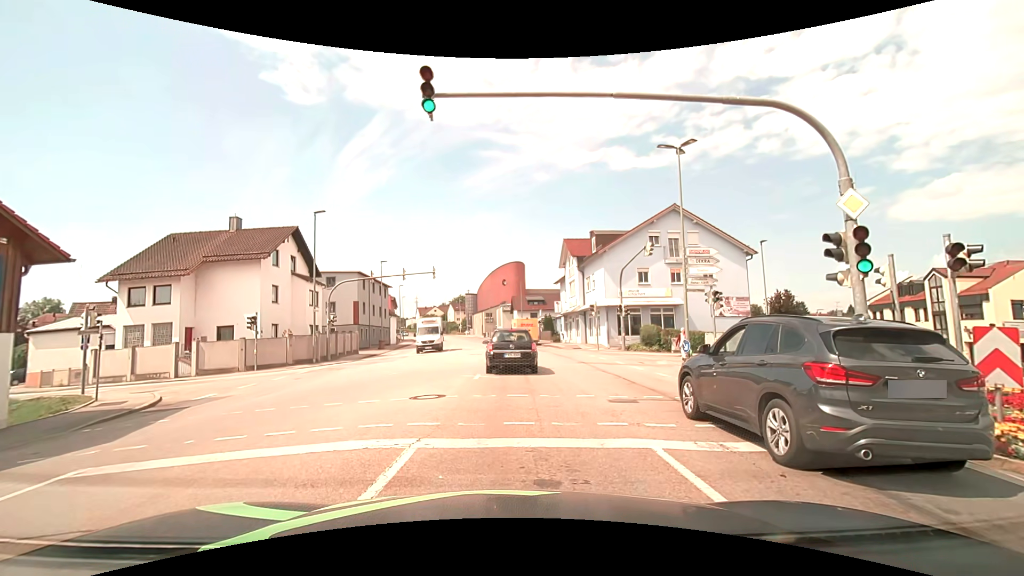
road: tertiary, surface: asphalt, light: Day
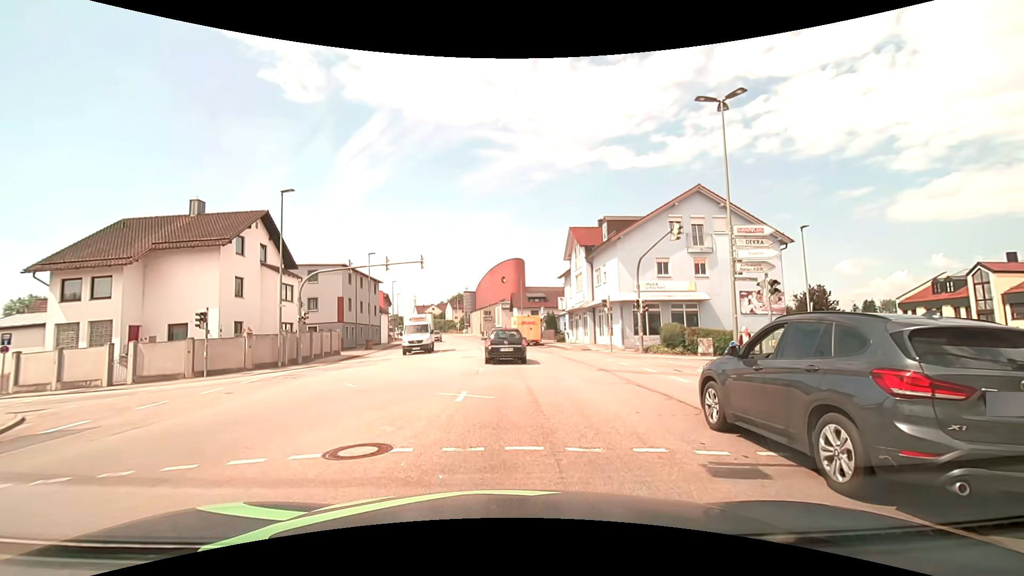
(-0.1, +5.2) m; -1°
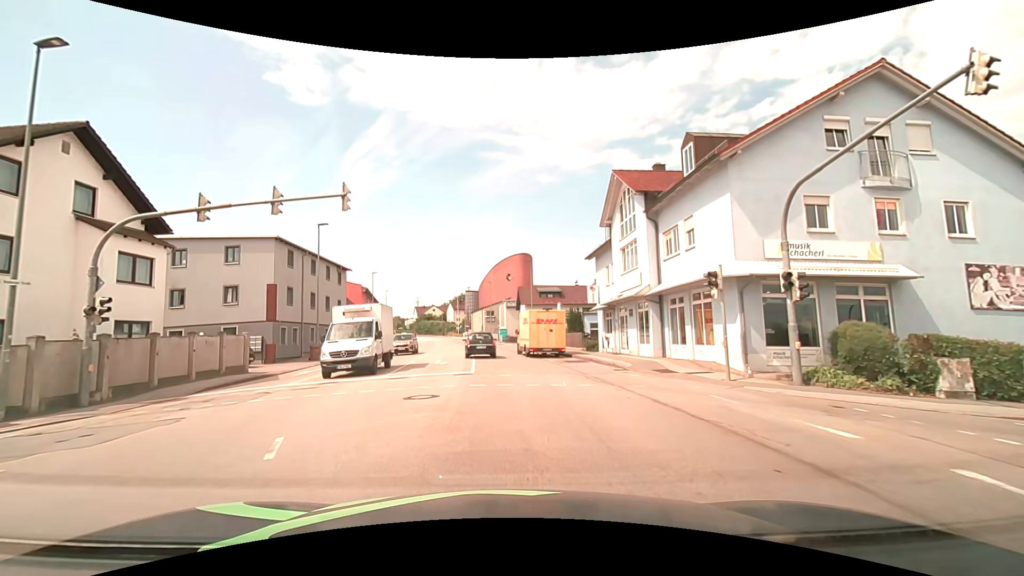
(+0.1, +16.4) m; +1°
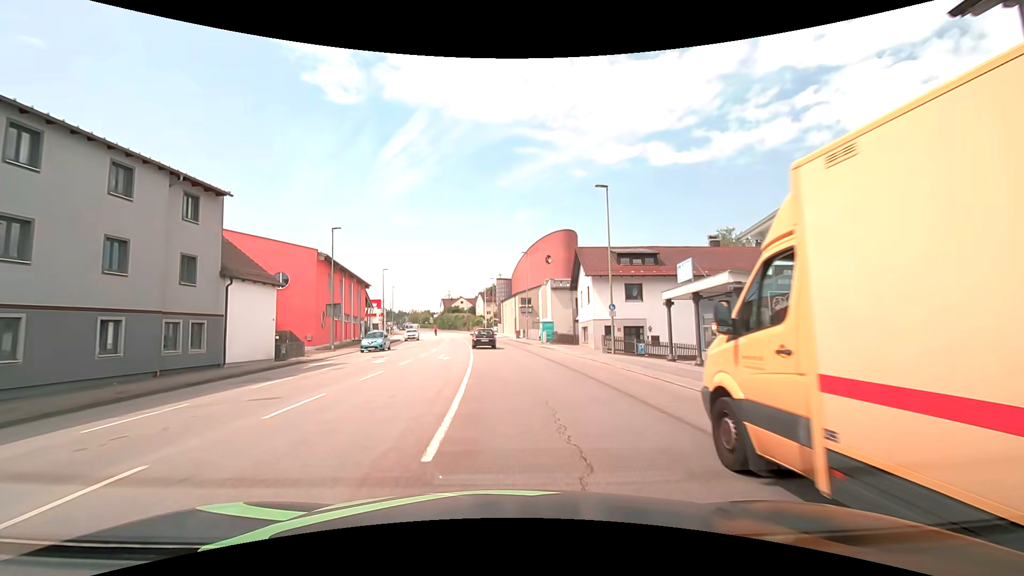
(-1.3, +29.0) m; -3°
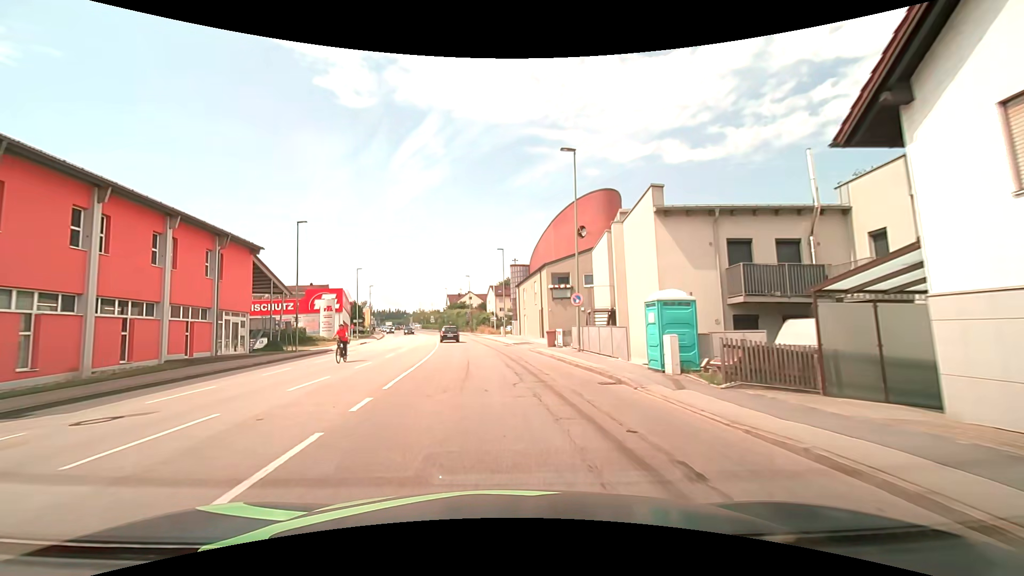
(-0.9, +34.2) m; -3°
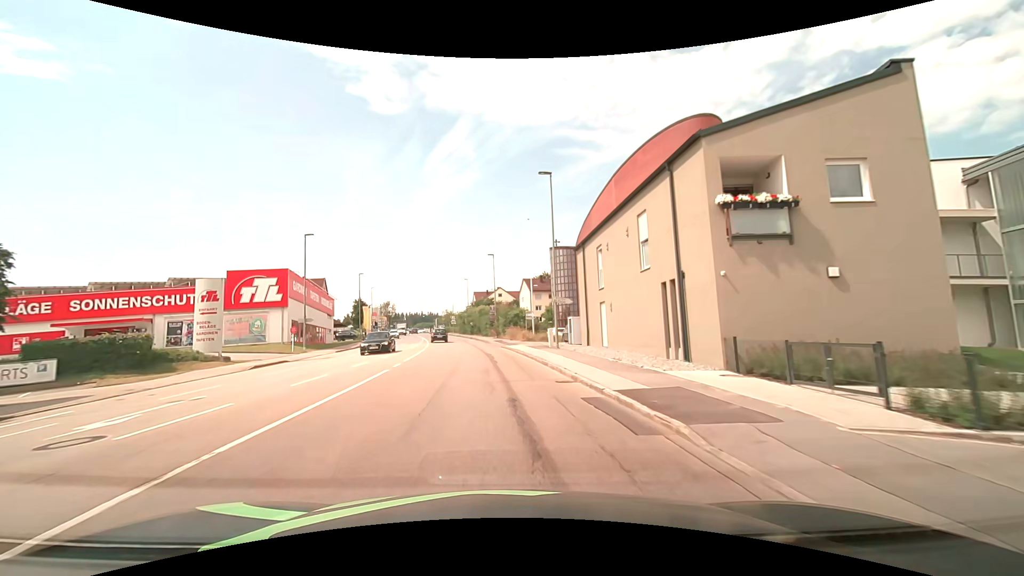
(-1.0, +29.4) m; -3°
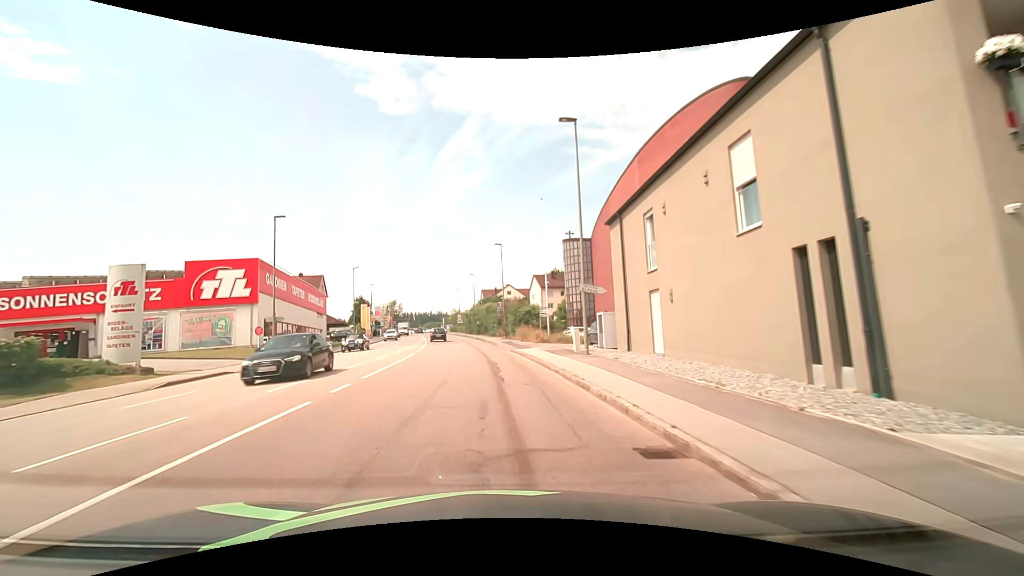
(-0.1, +7.5) m; -1°
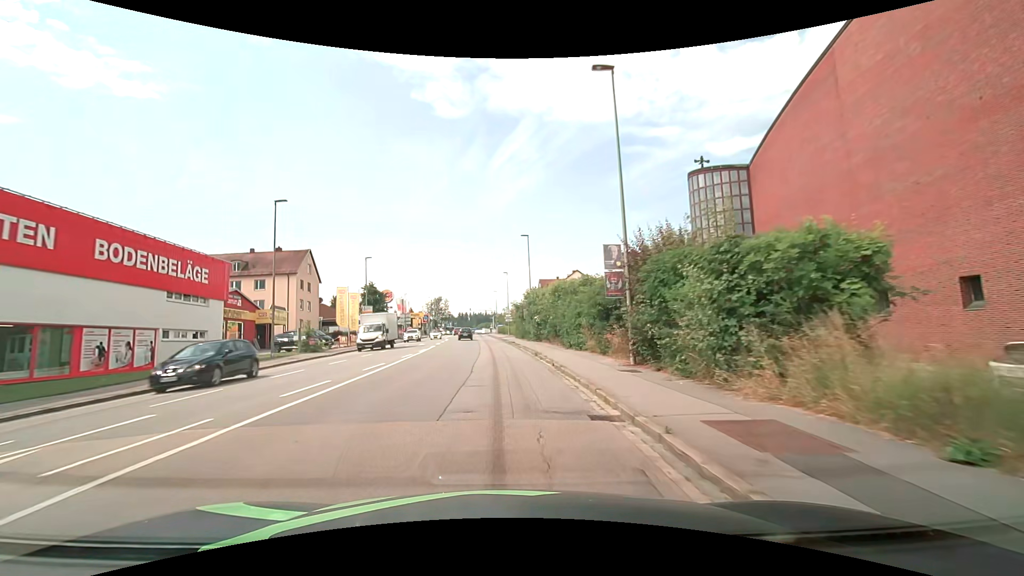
(-2.4, +37.5) m; -6°
(0, +10) (0, +20) (-1, +30) (-1, +40) (-2, +50) (-3, +60) (-3, +70) (-4, +80) (-5, +90) (-5, +100) m
